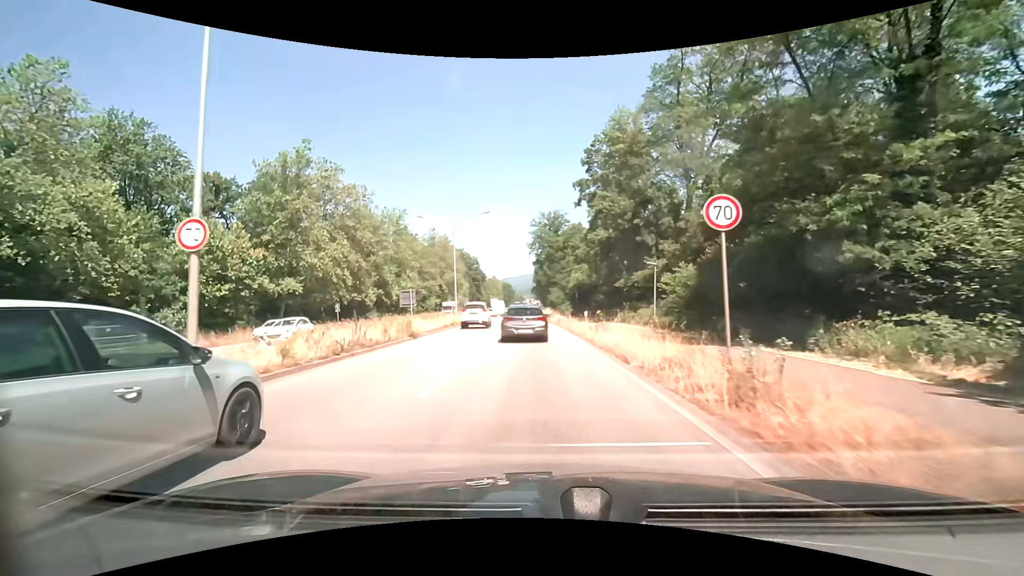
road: primary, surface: asphalt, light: Day
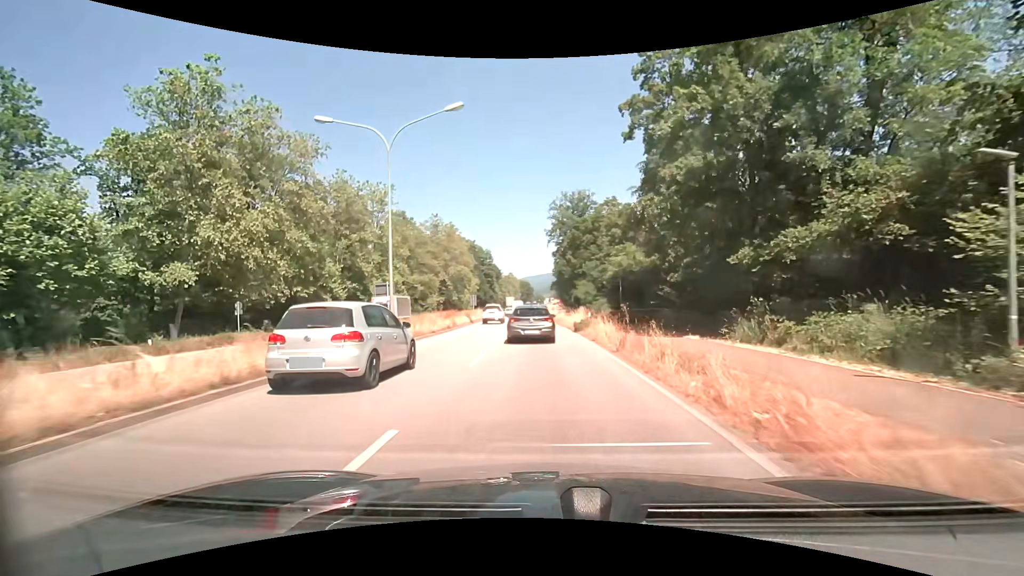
(-0.7, +23.4) m; -3°
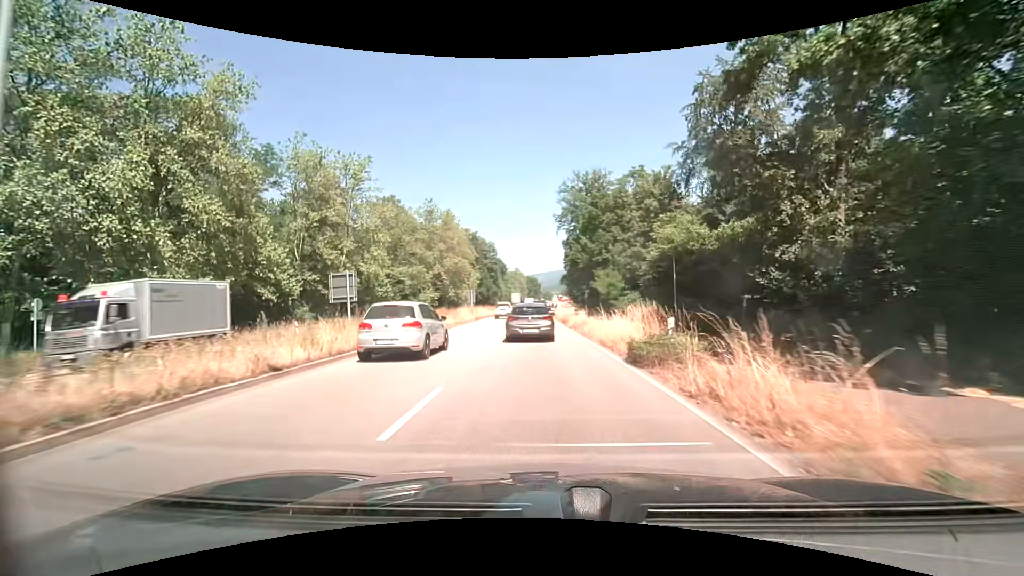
(0.0, +15.7) m; 0°
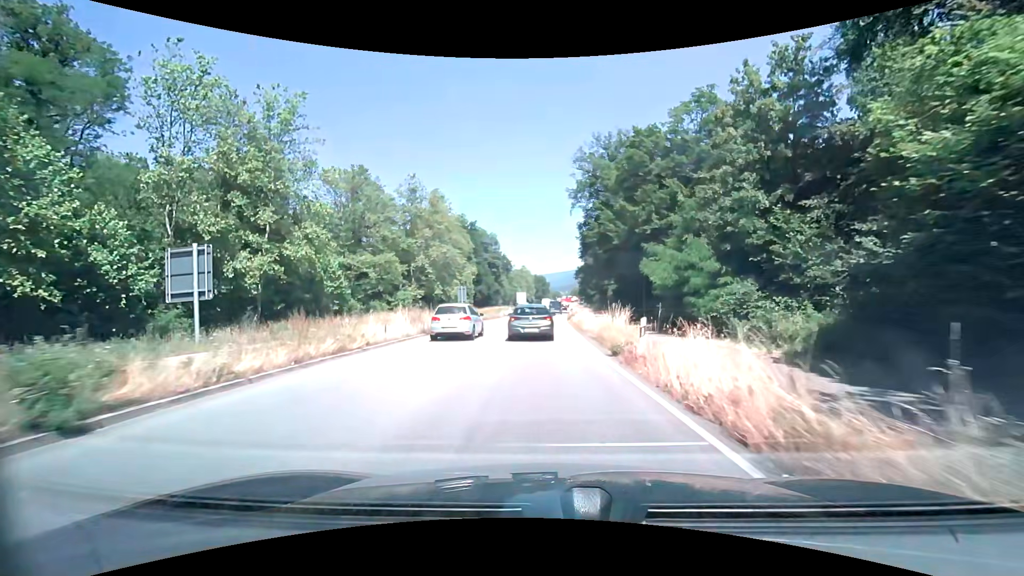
(-0.3, +23.0) m; -1°
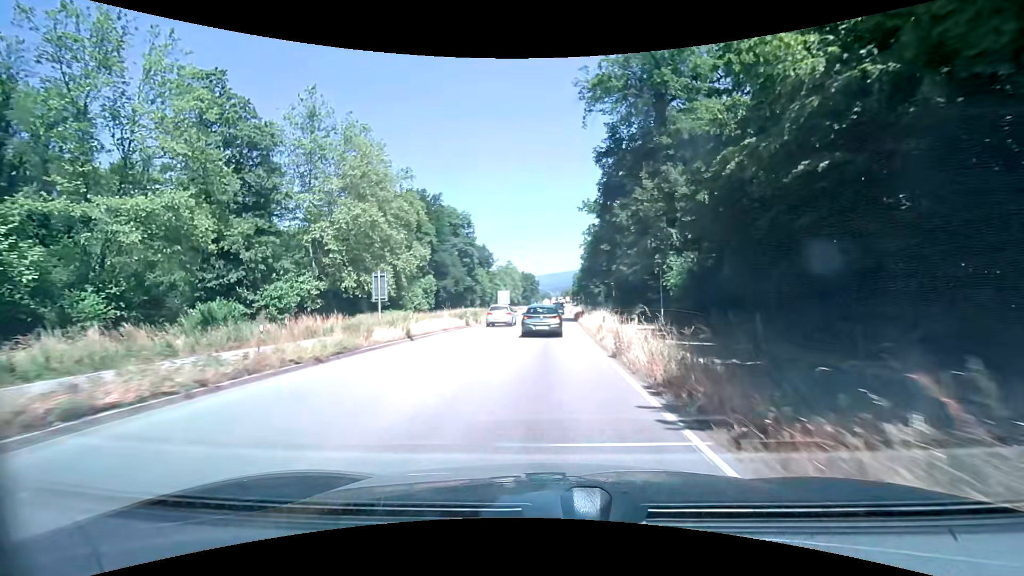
(+0.1, +38.9) m; +1°
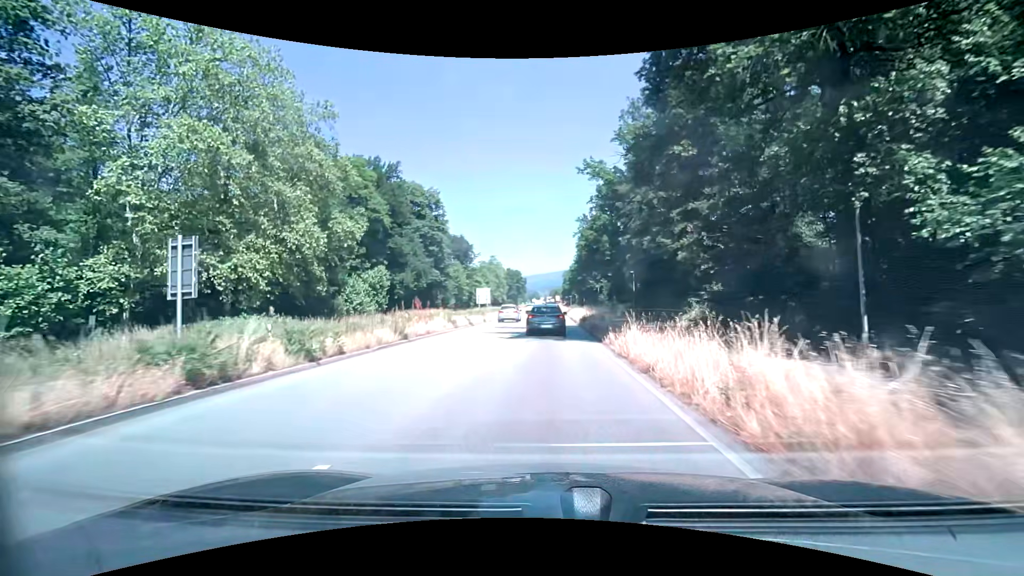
(+0.3, +24.3) m; +1°
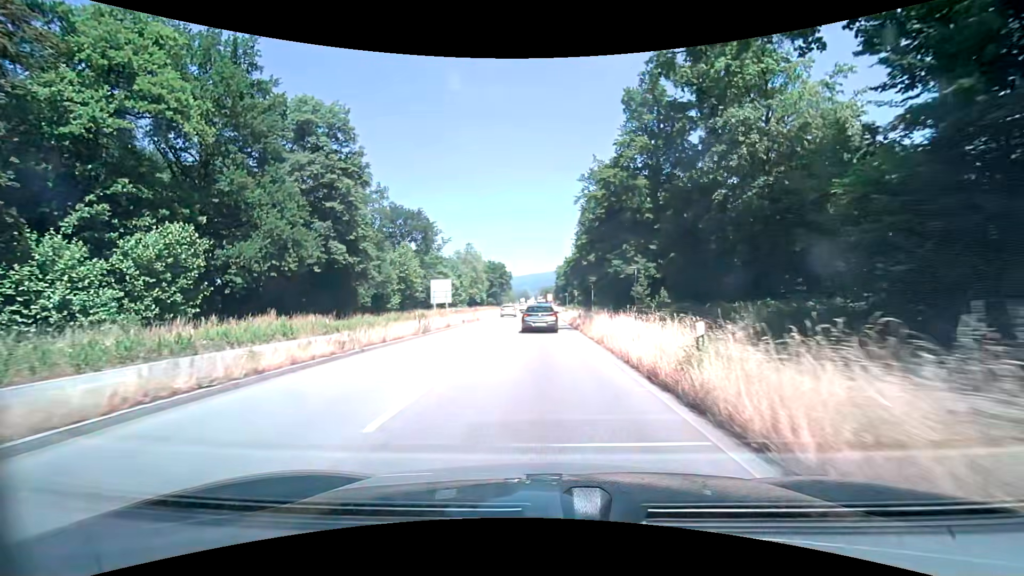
(+0.7, +41.6) m; +1°
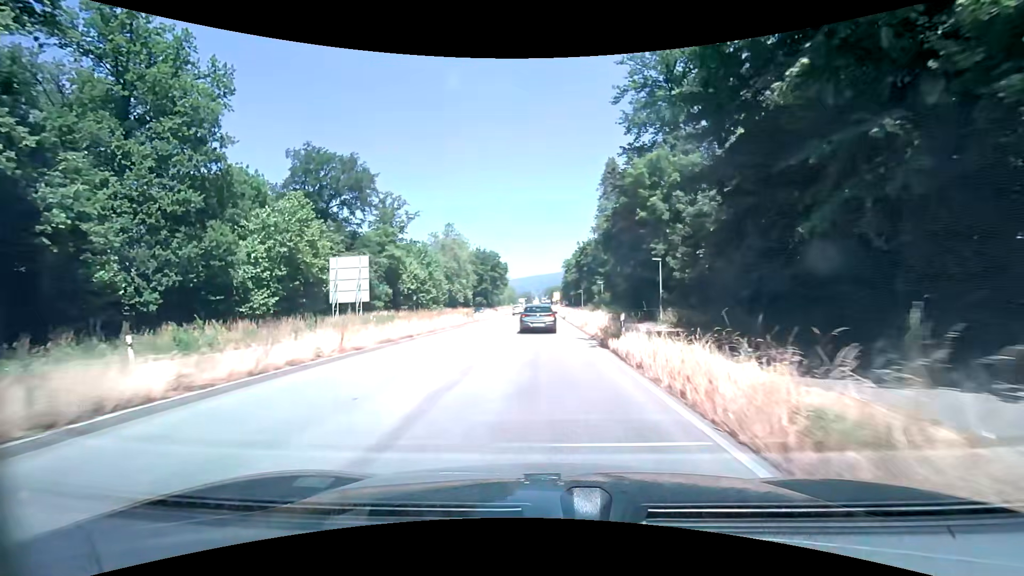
(+0.2, +42.2) m; 0°
(0, +10) (0, +20) (0, +30) (0, +40) (0, +50) (0, +60) (0, +70) (0, +80) (0, +90) (0, +100) m
